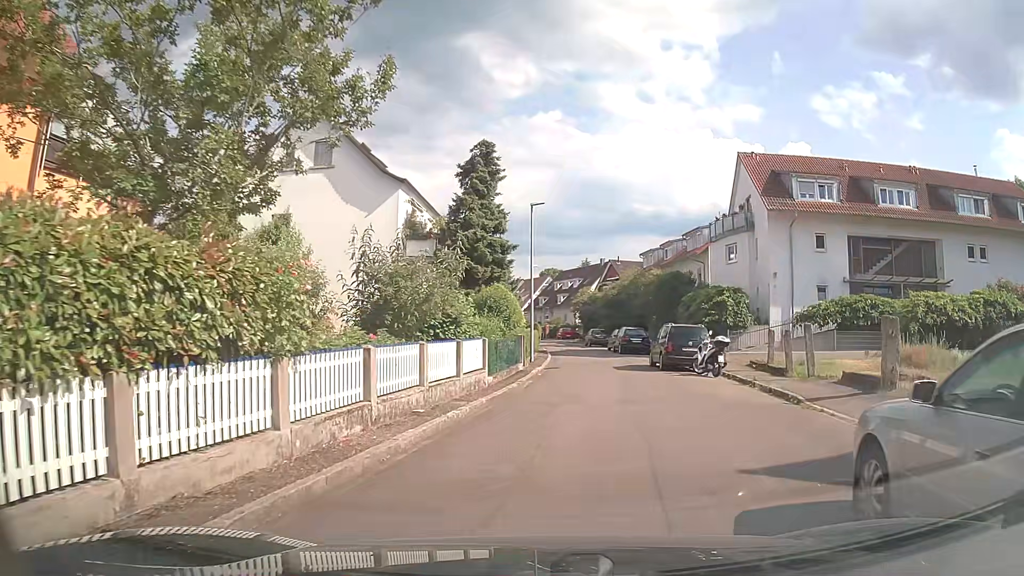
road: residential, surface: asphalt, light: Day
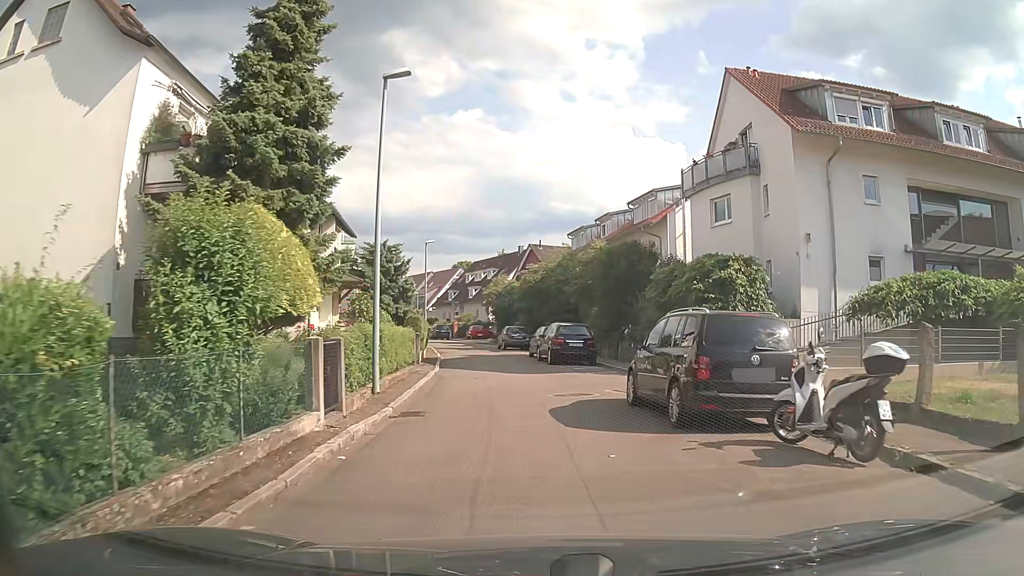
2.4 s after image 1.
(+1.0, +14.4) m; +6°
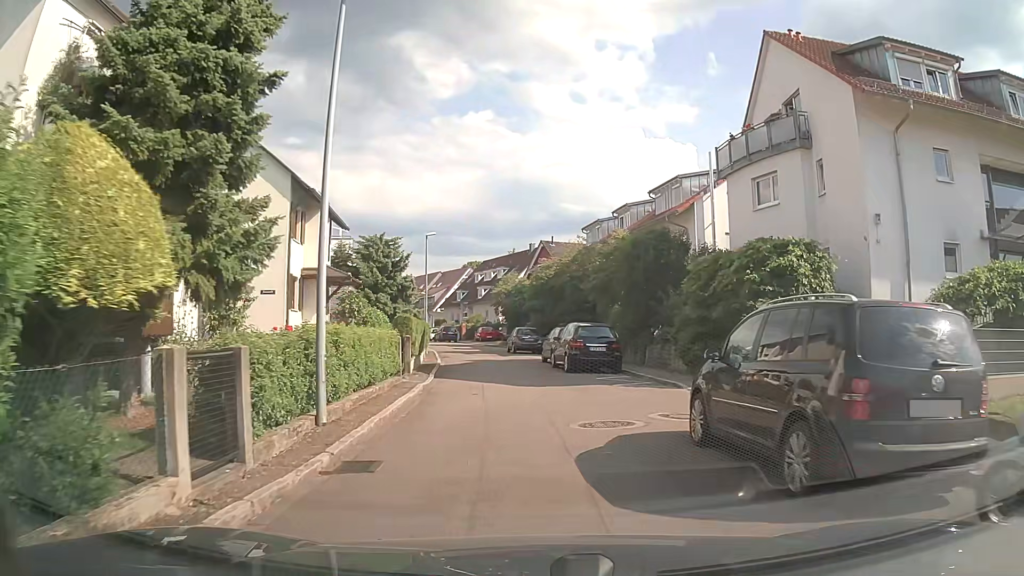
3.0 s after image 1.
(0.0, +4.1) m; 0°
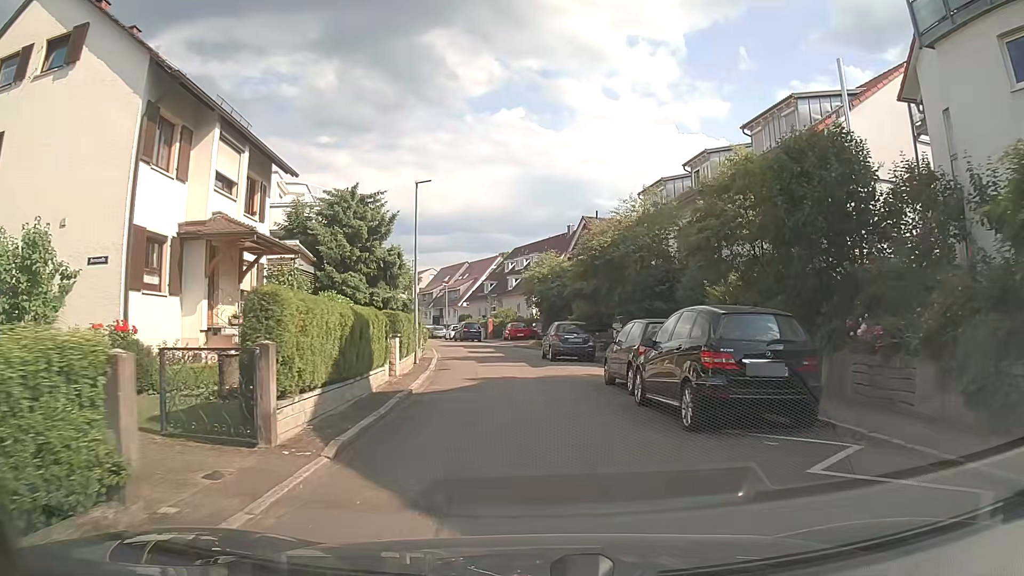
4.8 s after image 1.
(-0.5, +13.0) m; -4°
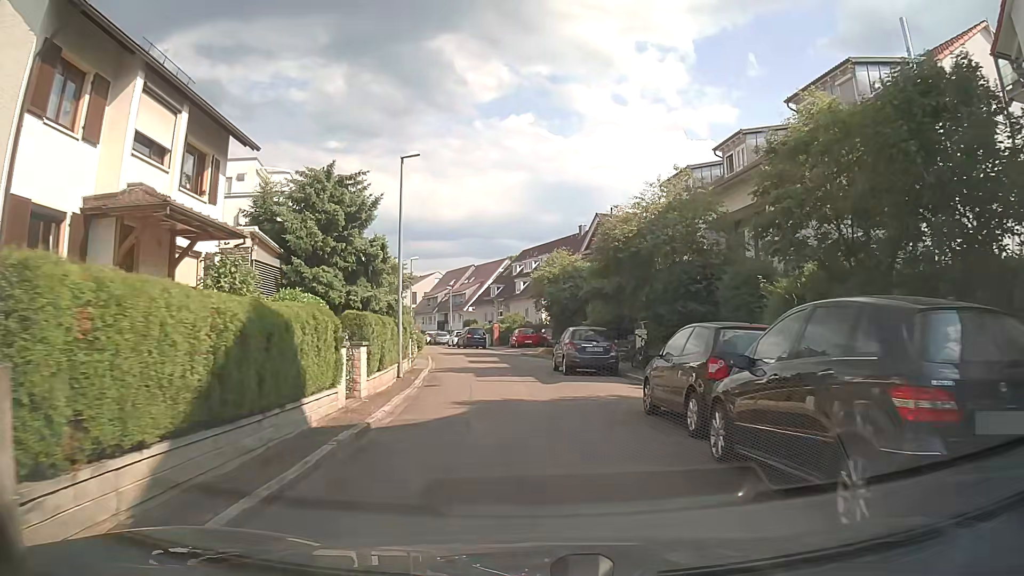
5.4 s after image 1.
(0.0, +4.4) m; 0°
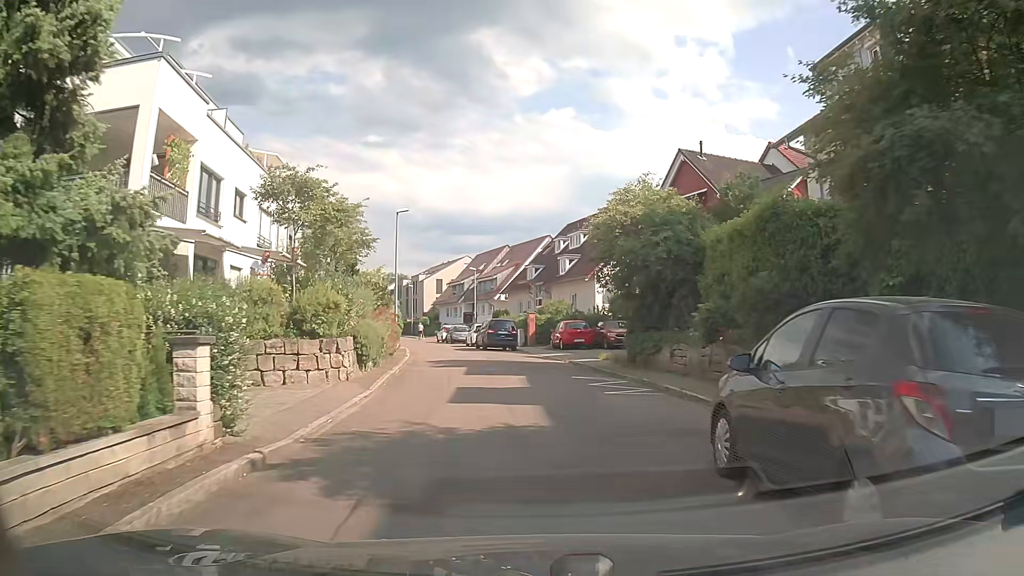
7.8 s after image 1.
(-0.7, +17.4) m; -4°
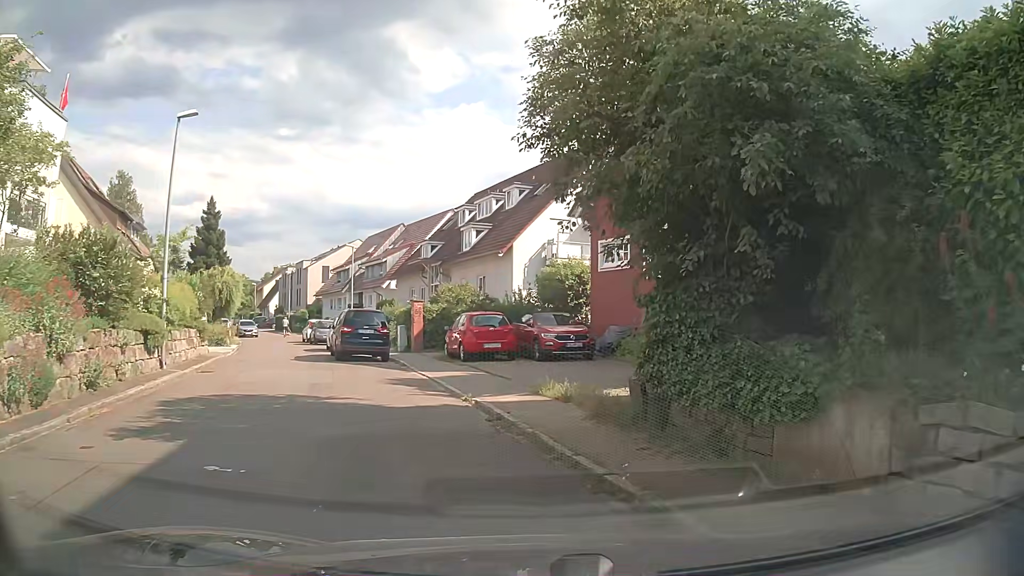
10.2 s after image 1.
(+0.6, +14.0) m; +7°
